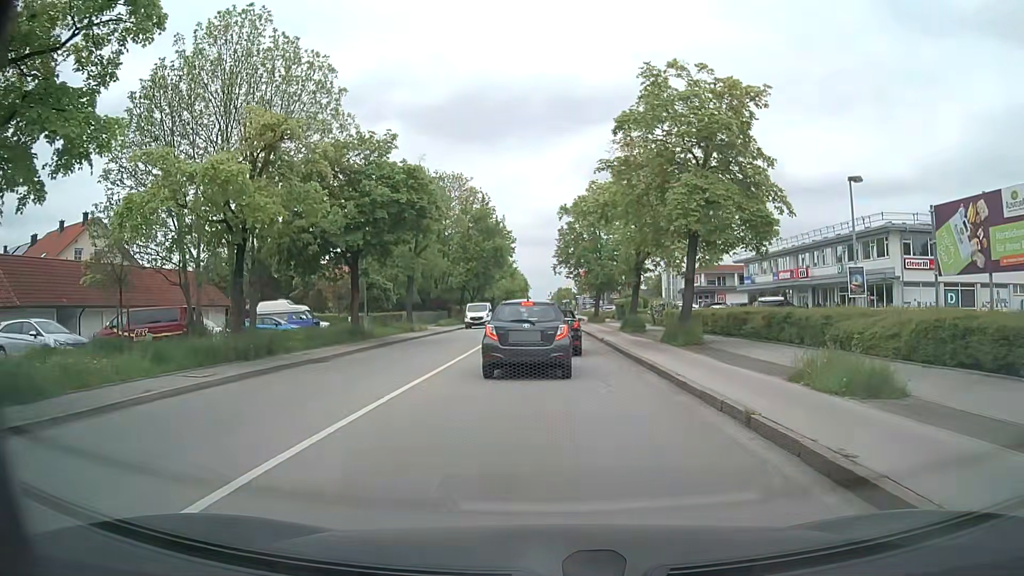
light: Day
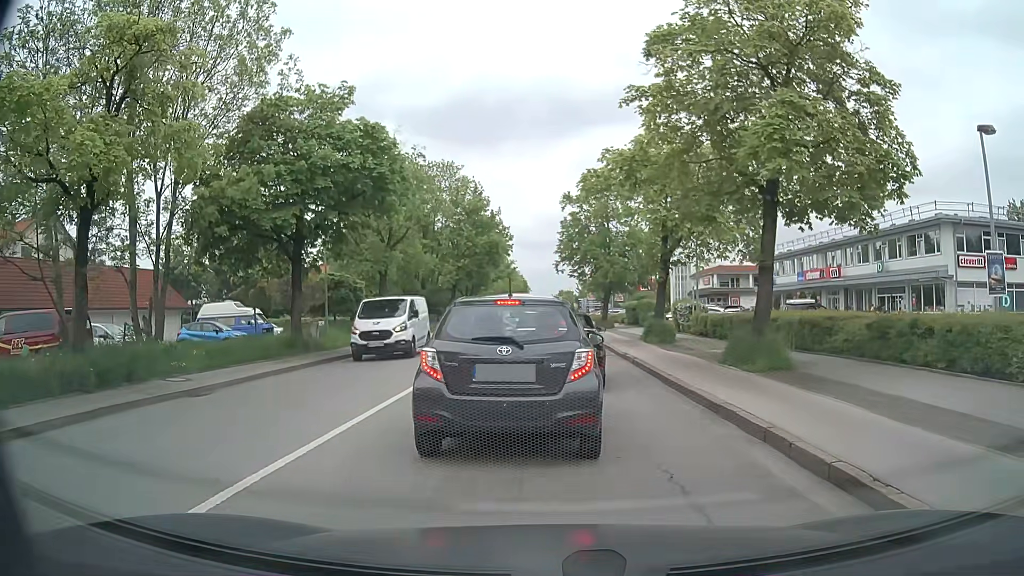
(0.0, +7.2) m; 0°
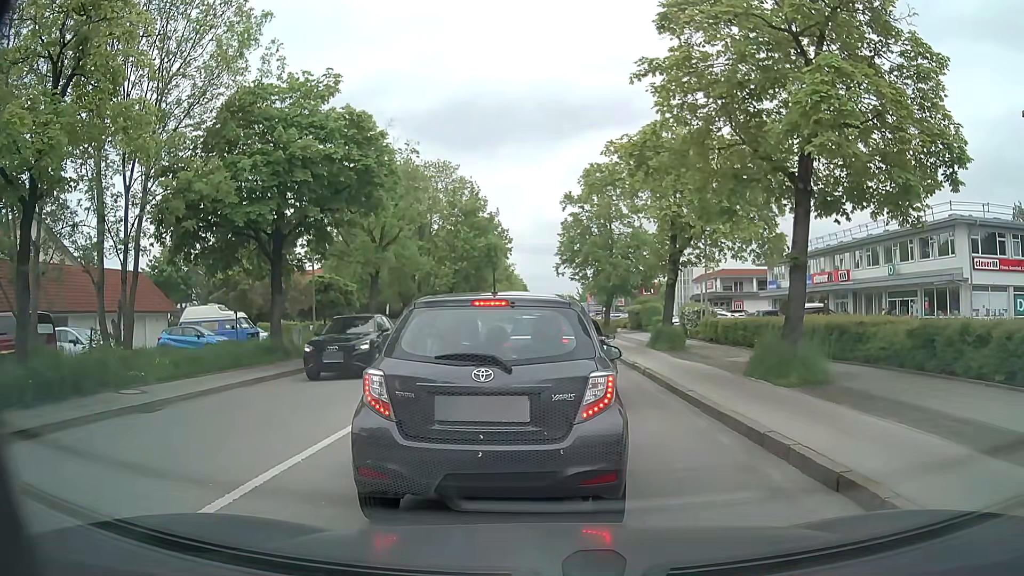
(0.0, +1.7) m; +1°
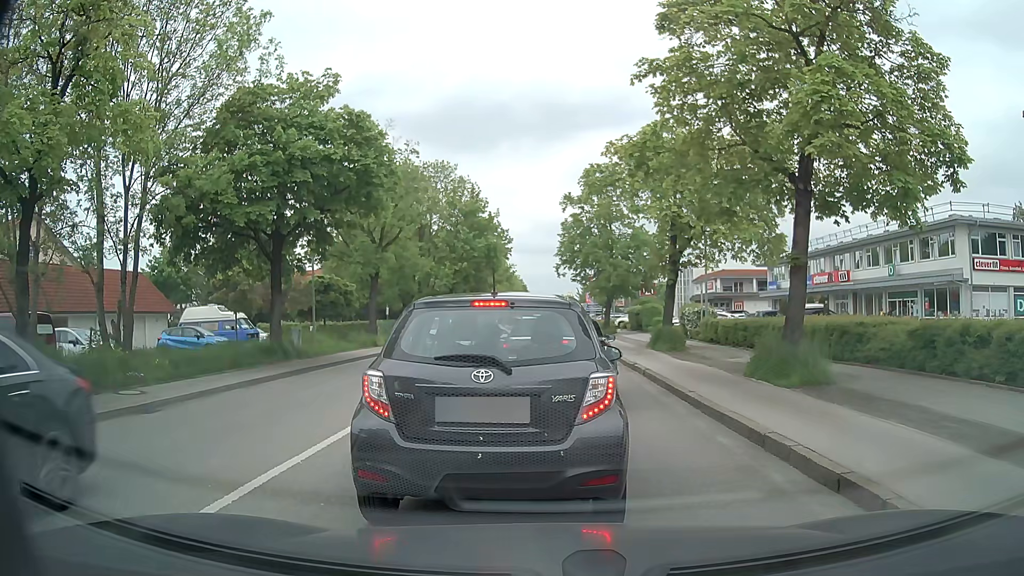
(0.0, +0.1) m; 0°
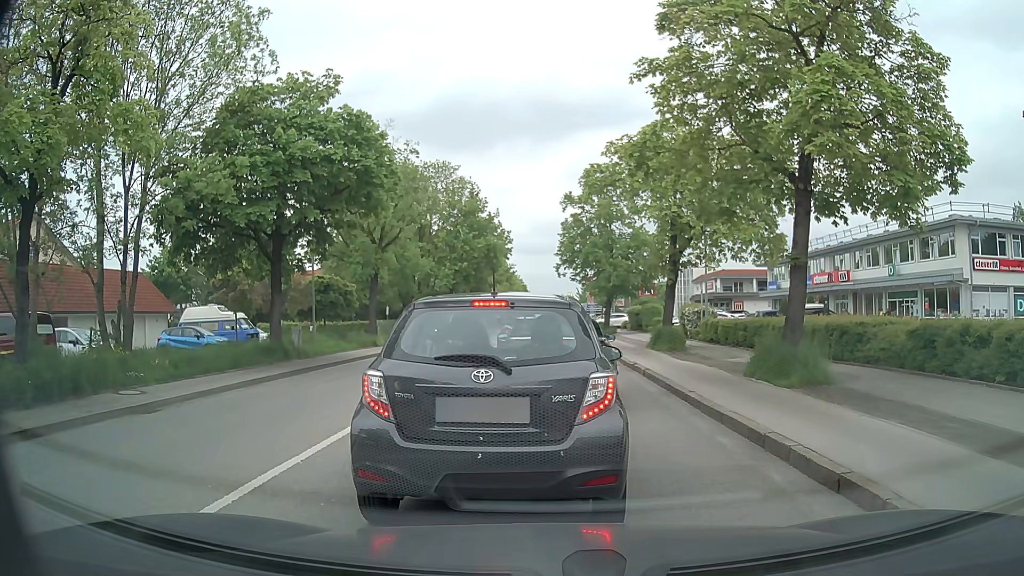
(0.0, 0.0) m; 0°
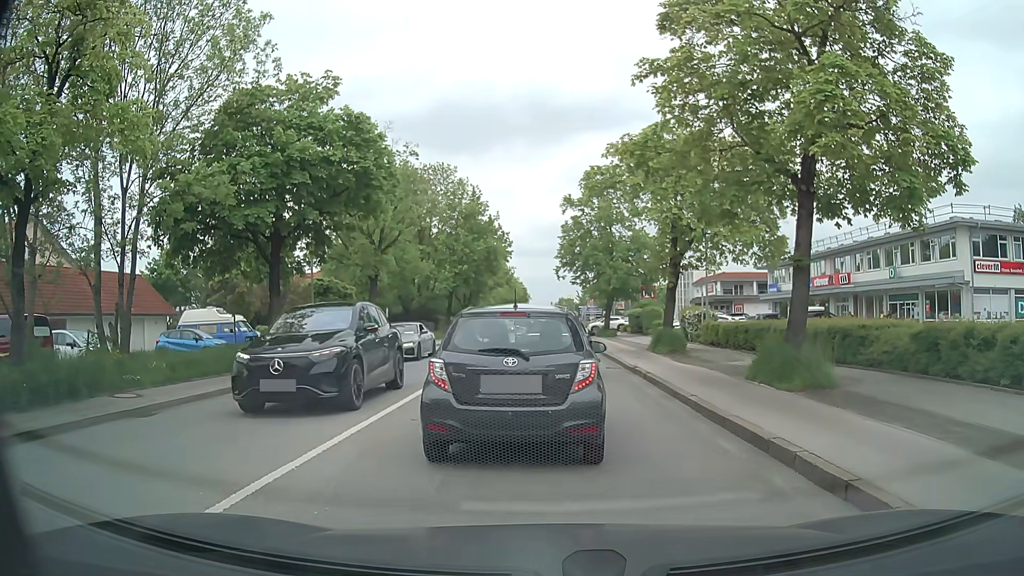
(0.0, +0.1) m; 0°
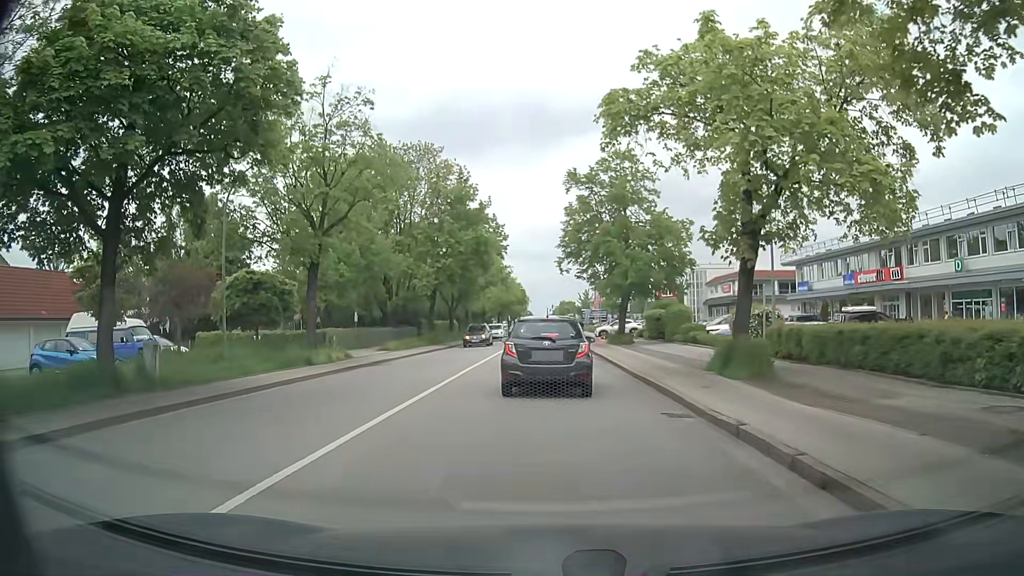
(0.0, +10.2) m; -1°
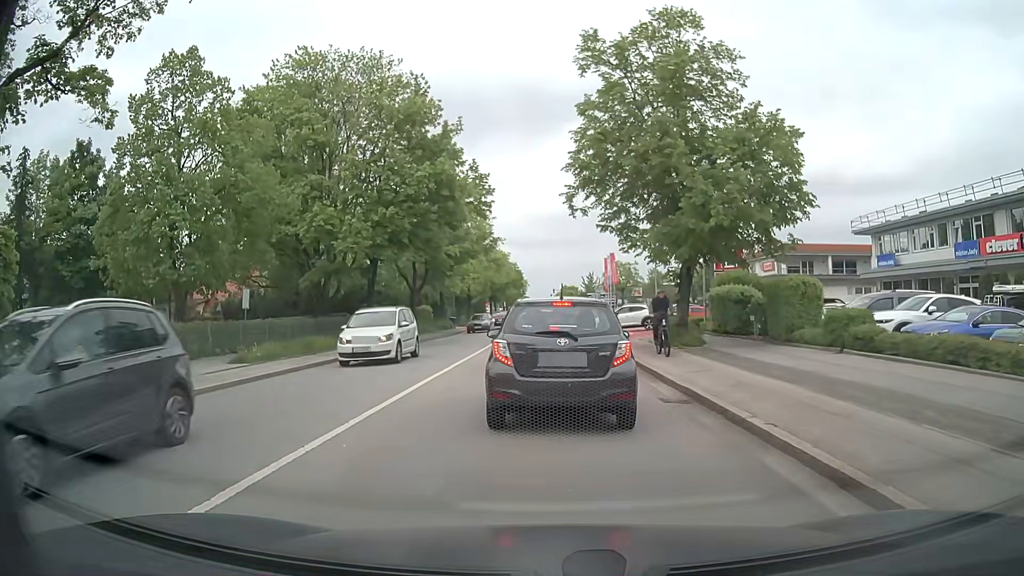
(+0.1, +17.9) m; -1°
(0, +10) (0, +20) (+1, +30) (+1, +40) (+1, +50) (+1, +60) (+1, +70) (+2, +80) (+2, +90) (+2, +100) m
